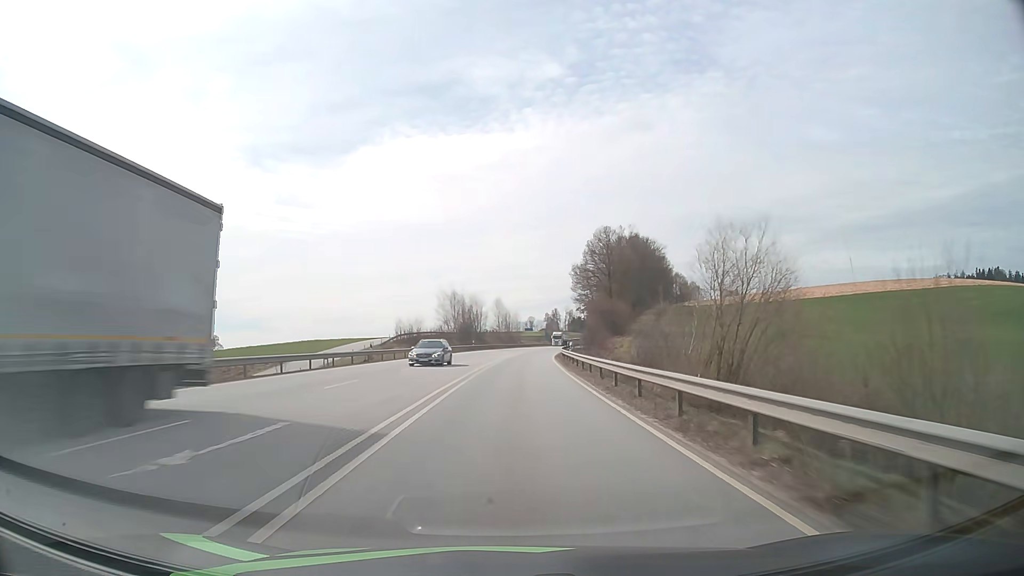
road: primary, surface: asphalt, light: Day
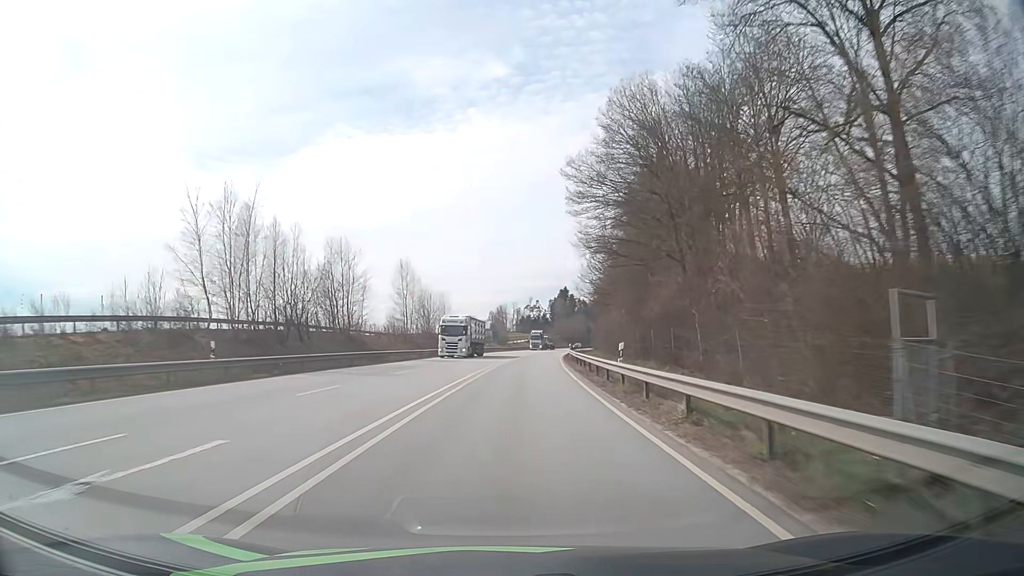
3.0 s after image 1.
(+3.2, +73.4) m; +5°
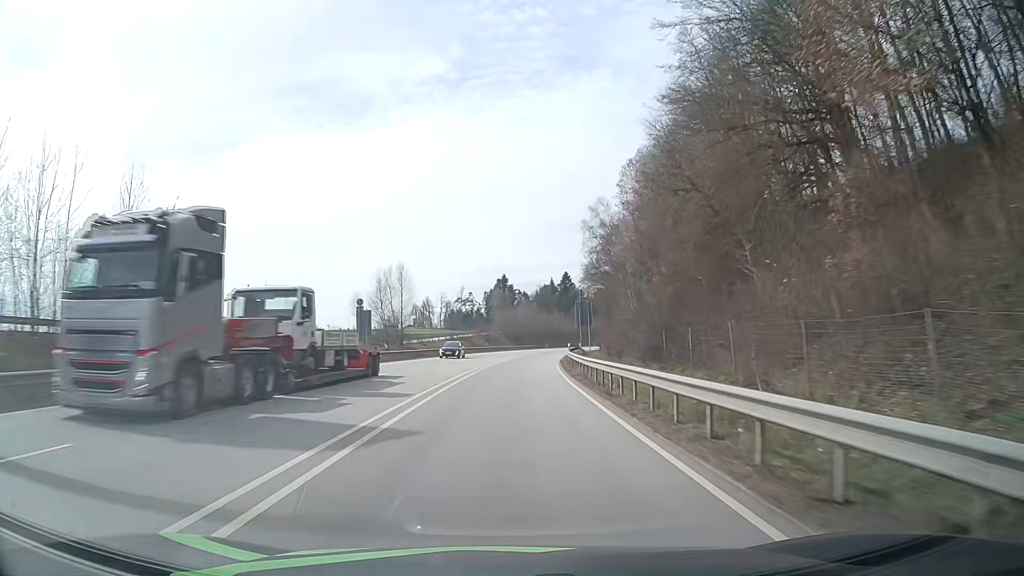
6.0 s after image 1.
(+3.7, +72.7) m; +5°
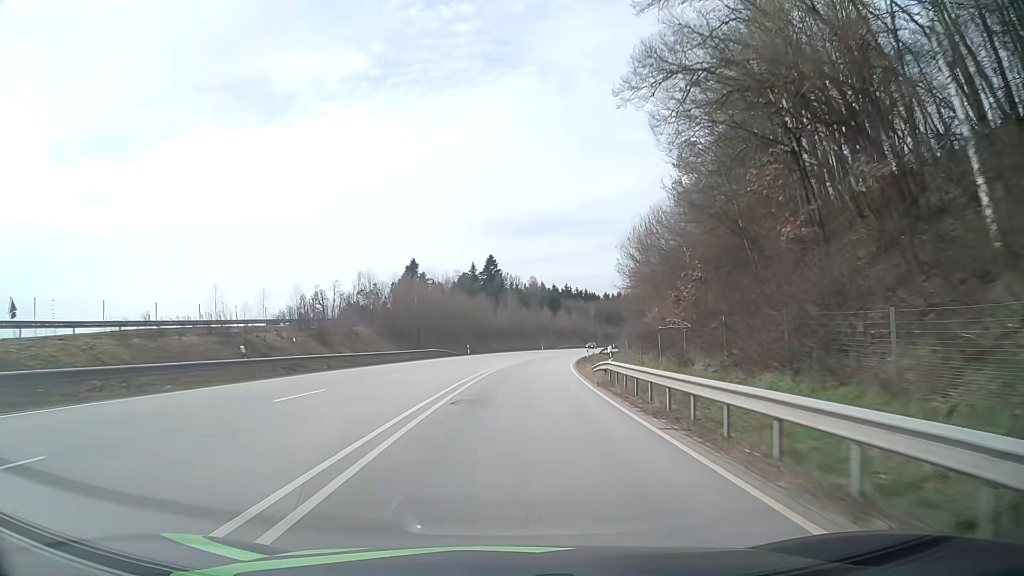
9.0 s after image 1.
(+3.7, +72.3) m; +7°
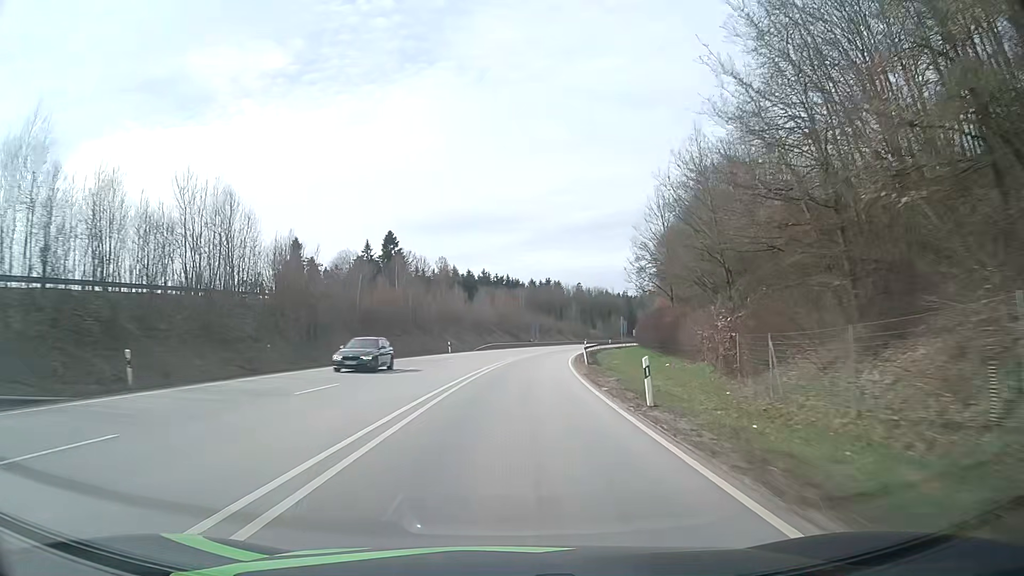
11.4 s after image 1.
(+3.7, +57.2) m; +7°
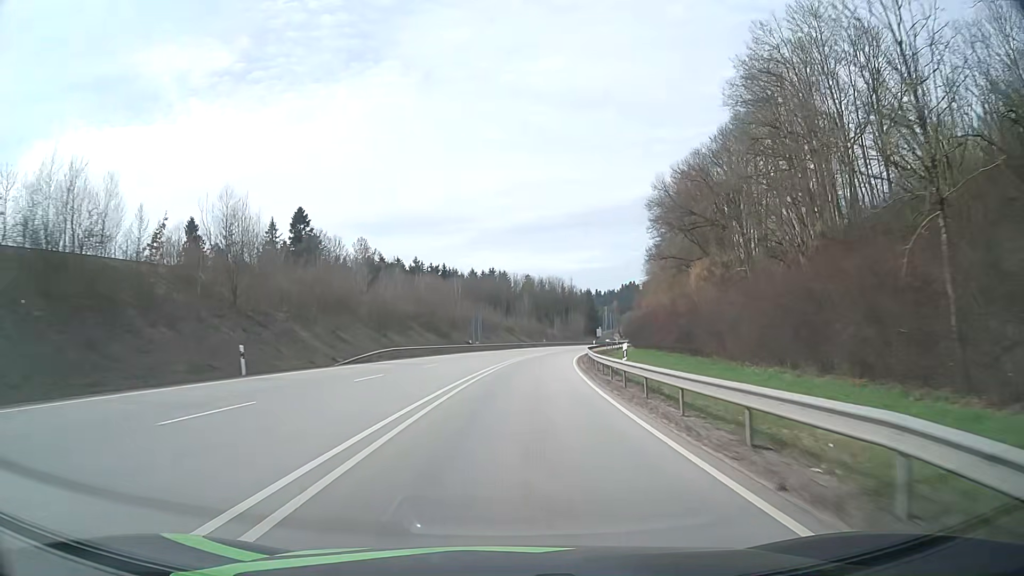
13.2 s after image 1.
(+1.8, +42.3) m; +5°
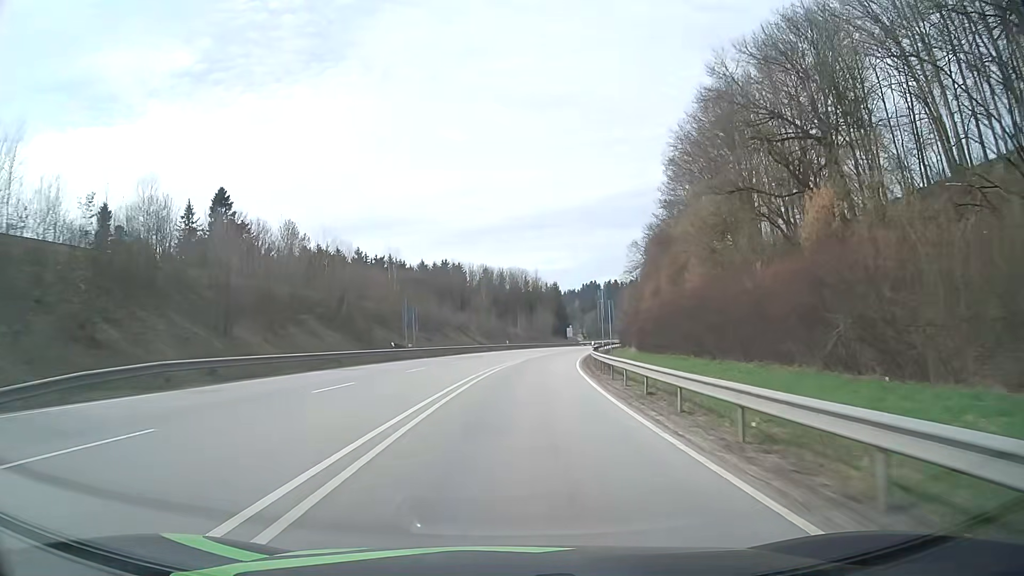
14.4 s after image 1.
(+0.9, +27.9) m; +4°
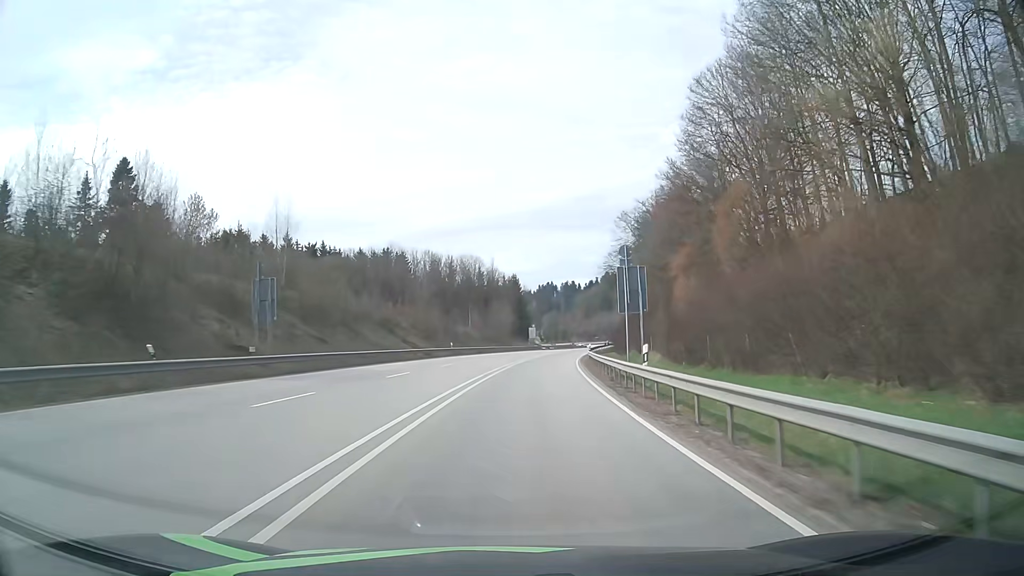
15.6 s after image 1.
(+0.9, +27.9) m; +4°
(0, +10) (+1, +20) (+1, +30) (+2, +40) (+3, +50) (+4, +60) (+6, +70) (+7, +80) (+9, +89) (+11, +99) m
